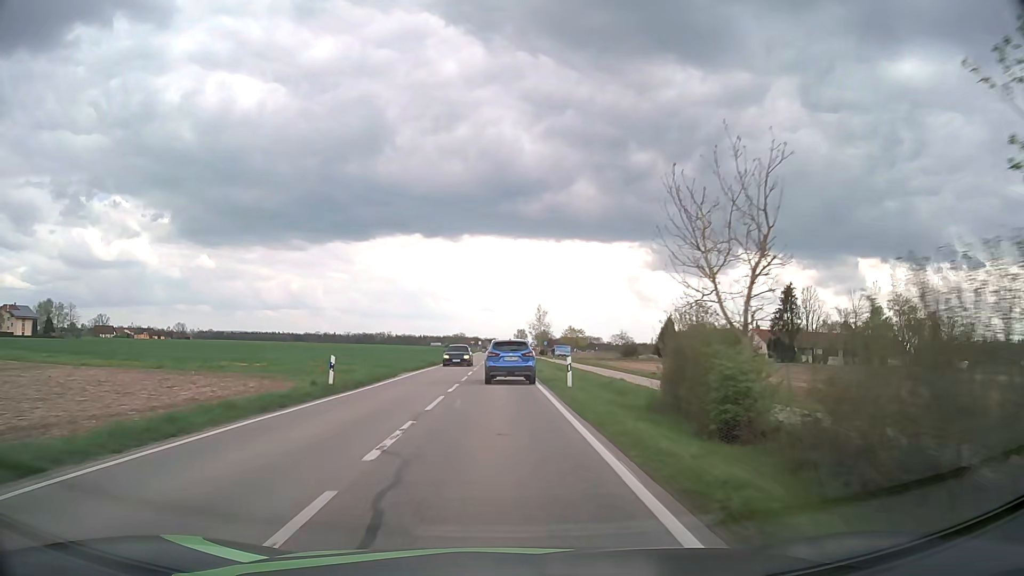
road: tertiary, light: Day
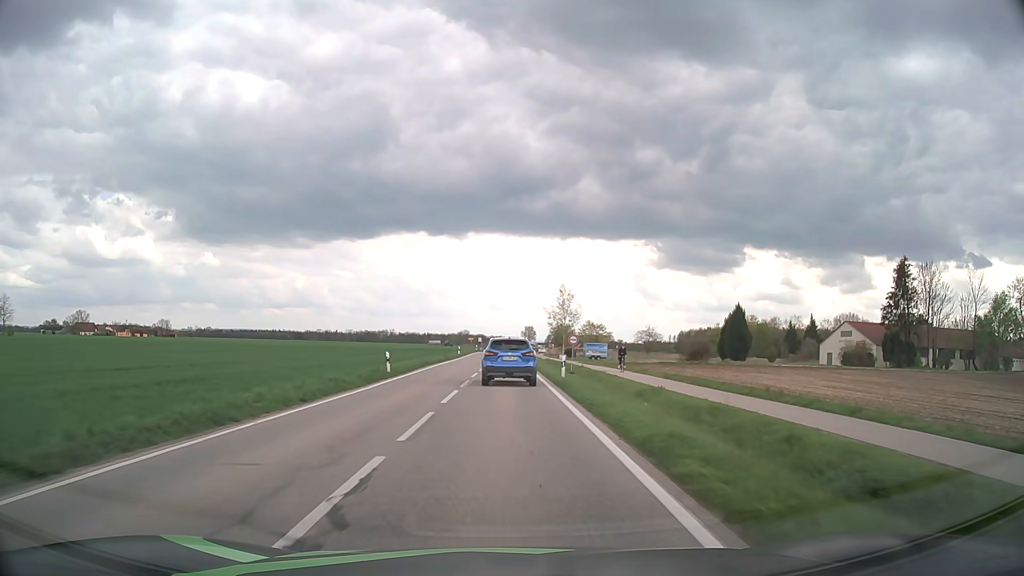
(-0.3, +40.9) m; 0°
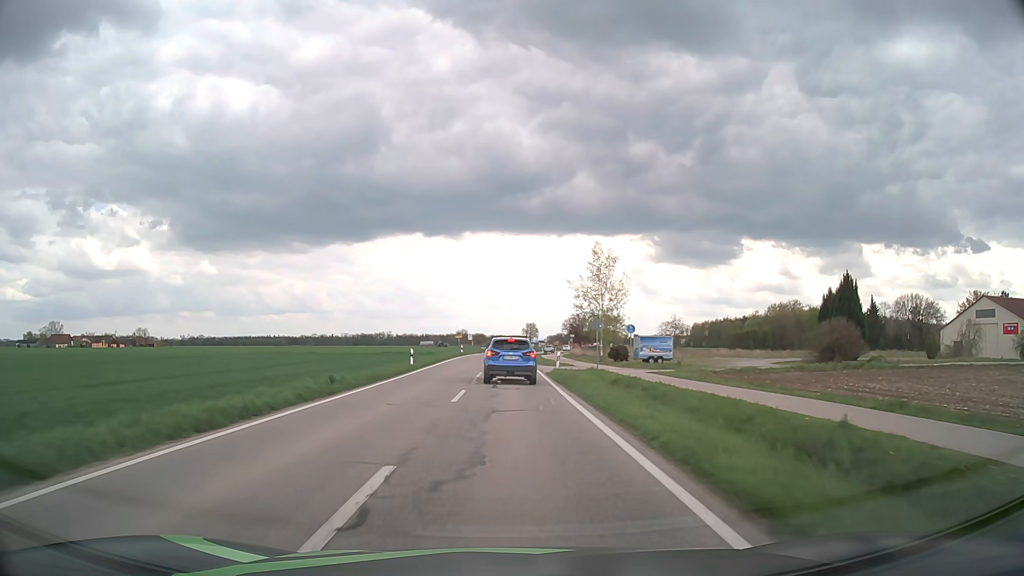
(0.0, +36.7) m; 0°
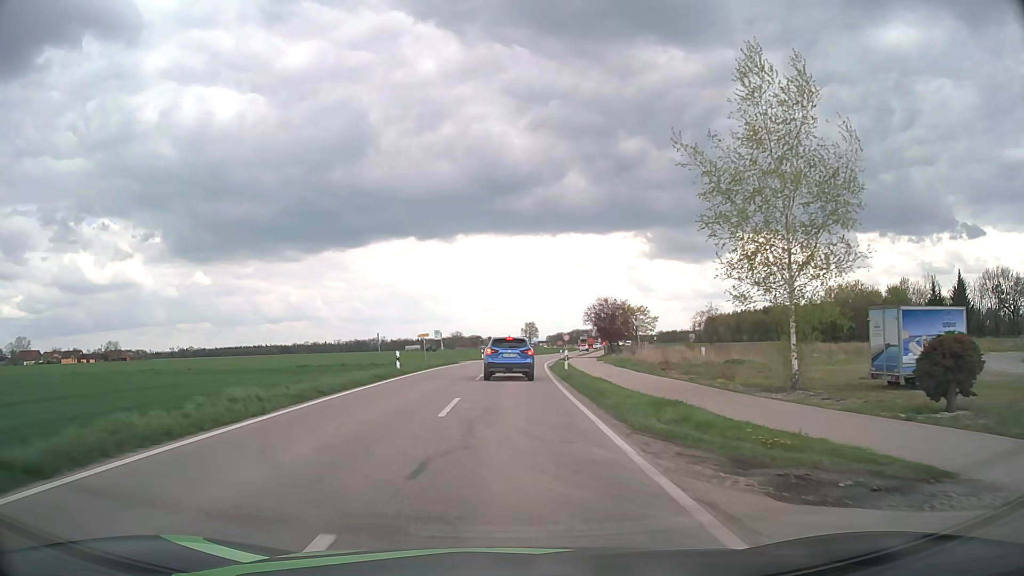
(+0.1, +39.1) m; 0°
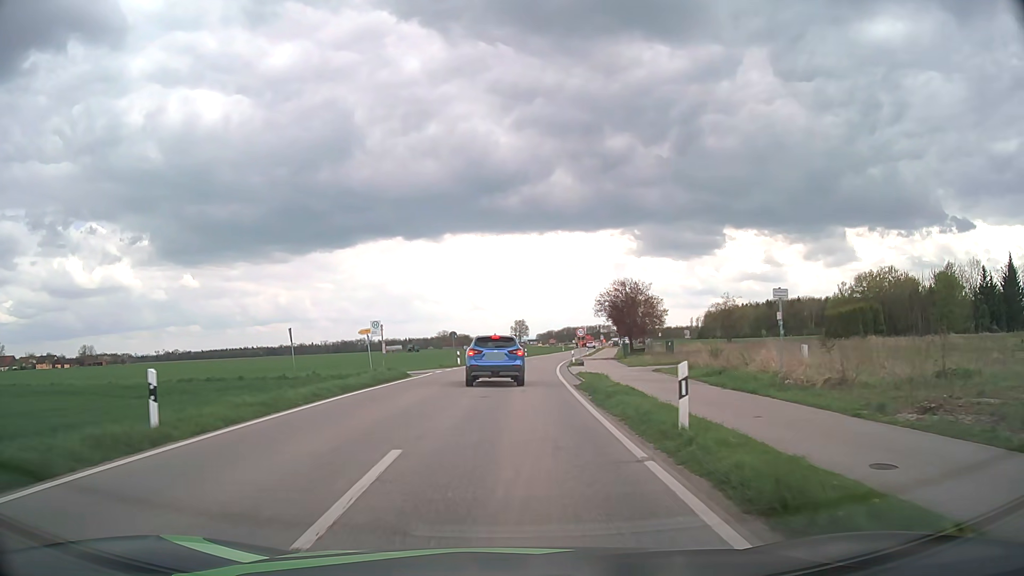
(+0.1, +20.5) m; +1°
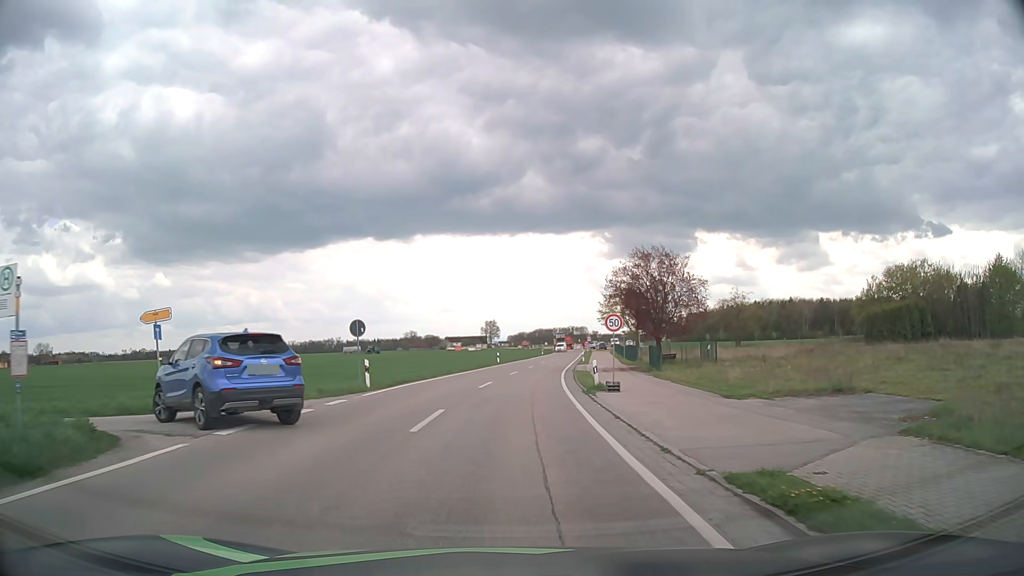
(+0.3, +22.7) m; +2°
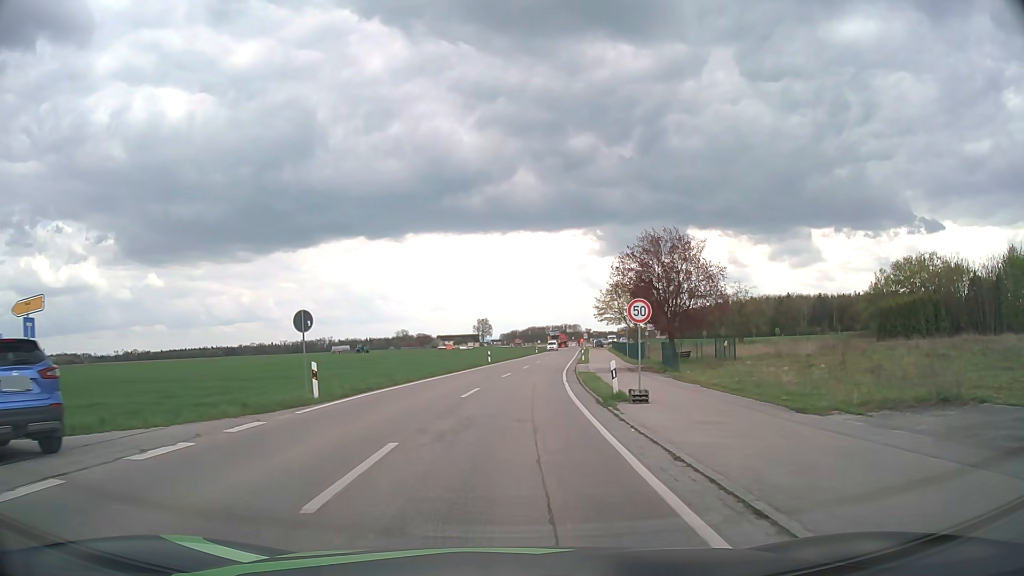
(0.0, +5.5) m; 0°
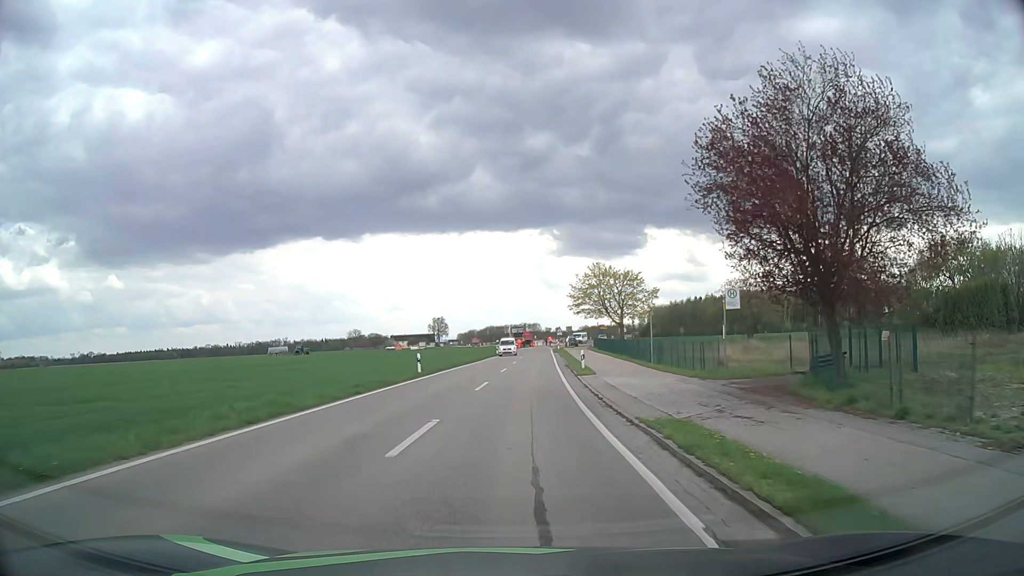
(+0.7, +23.5) m; +4°
(0, +10) (0, +20) (+1, +30) (+2, +40) (+2, +50) (+3, +60) (+3, +70) (+4, +80) (+4, +90) (+4, +100) m
